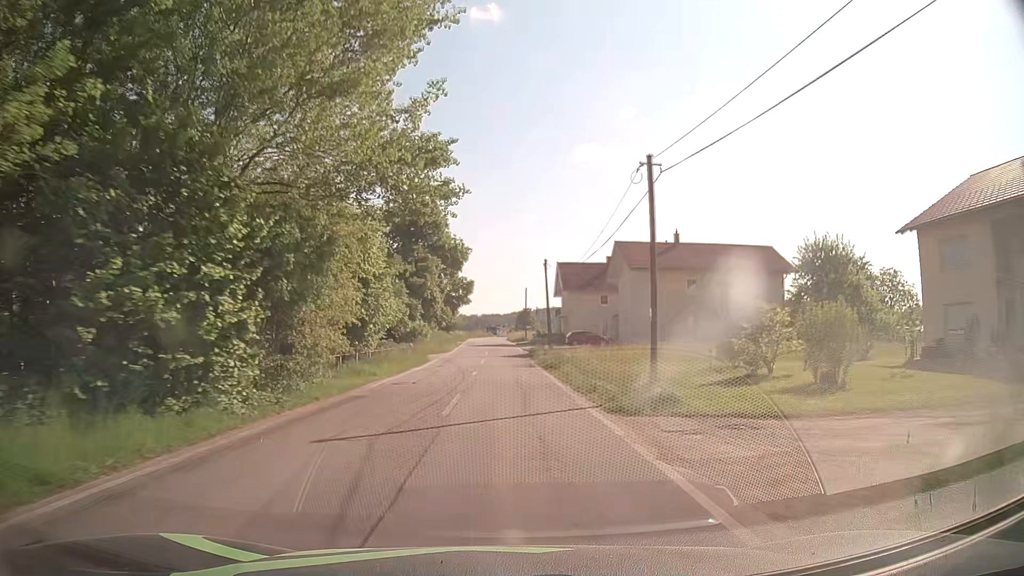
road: tertiary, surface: asphalt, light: Day
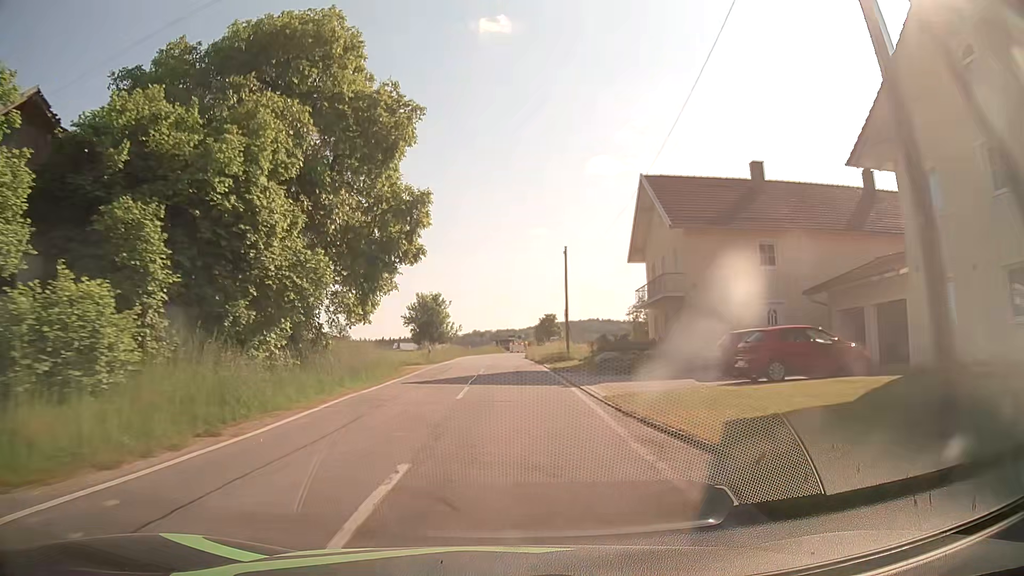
(-0.1, +45.3) m; -1°
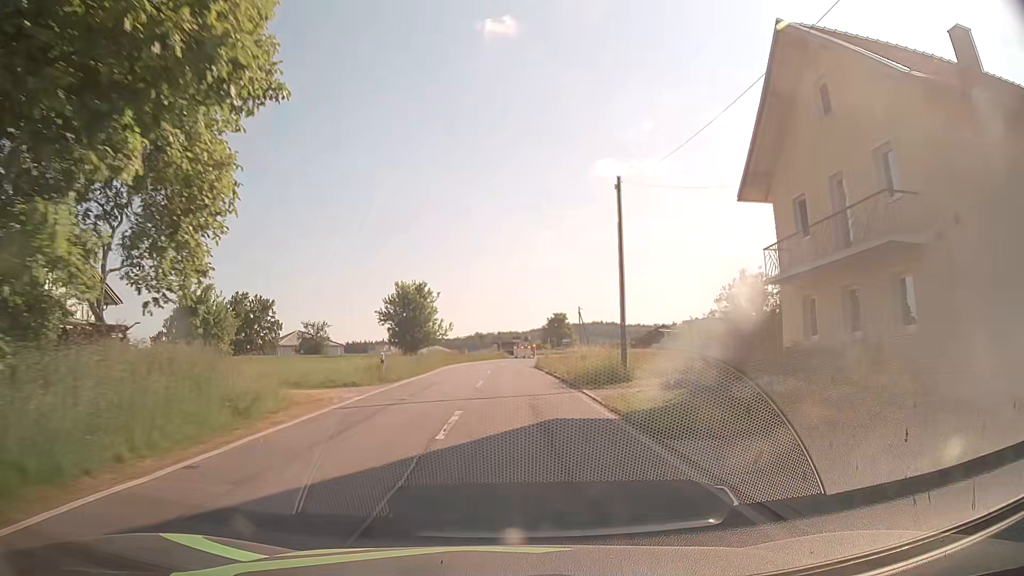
(-0.1, +17.9) m; 0°
